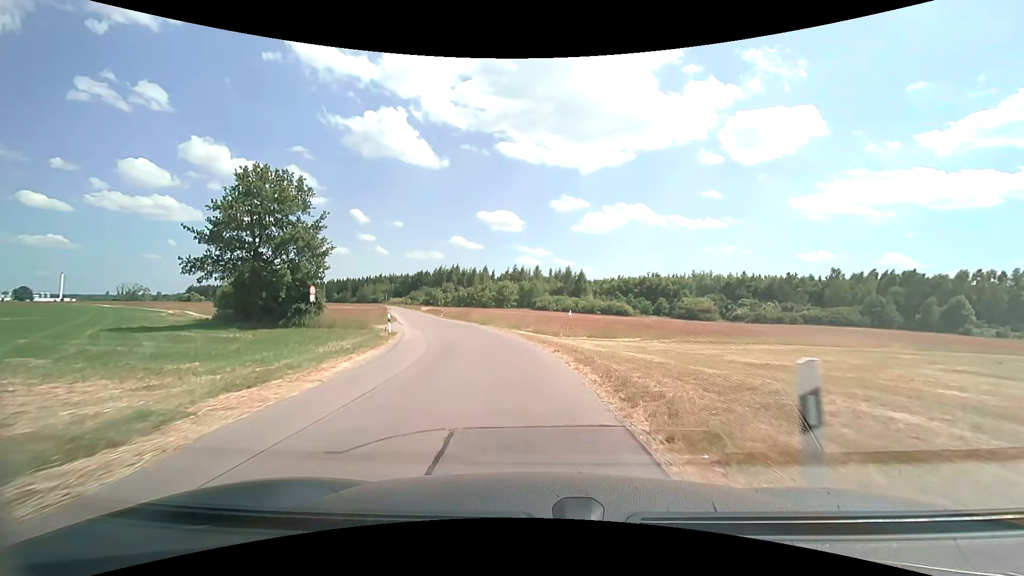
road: unclassified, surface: asphalt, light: Day
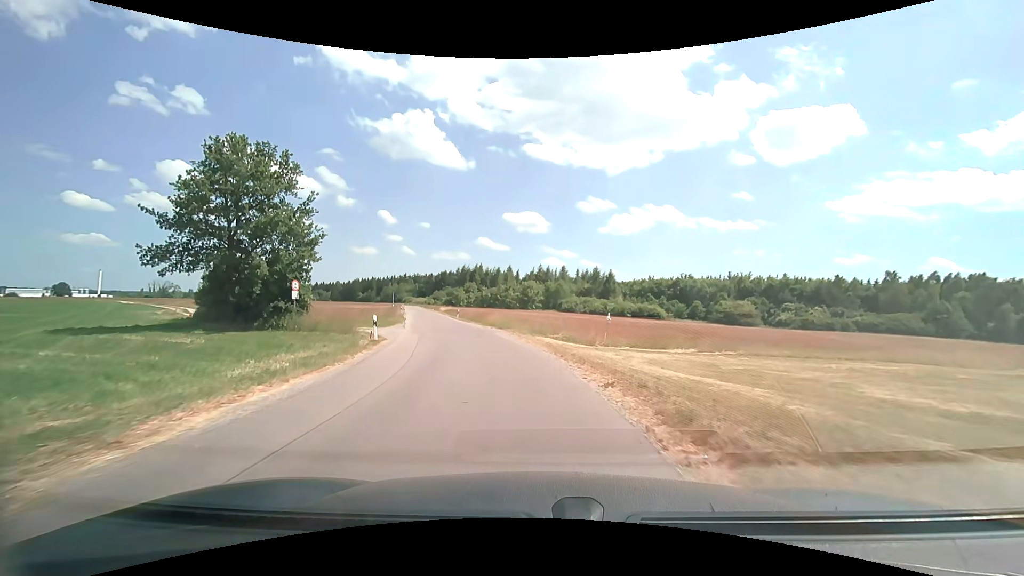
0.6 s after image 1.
(-0.2, +6.5) m; -3°
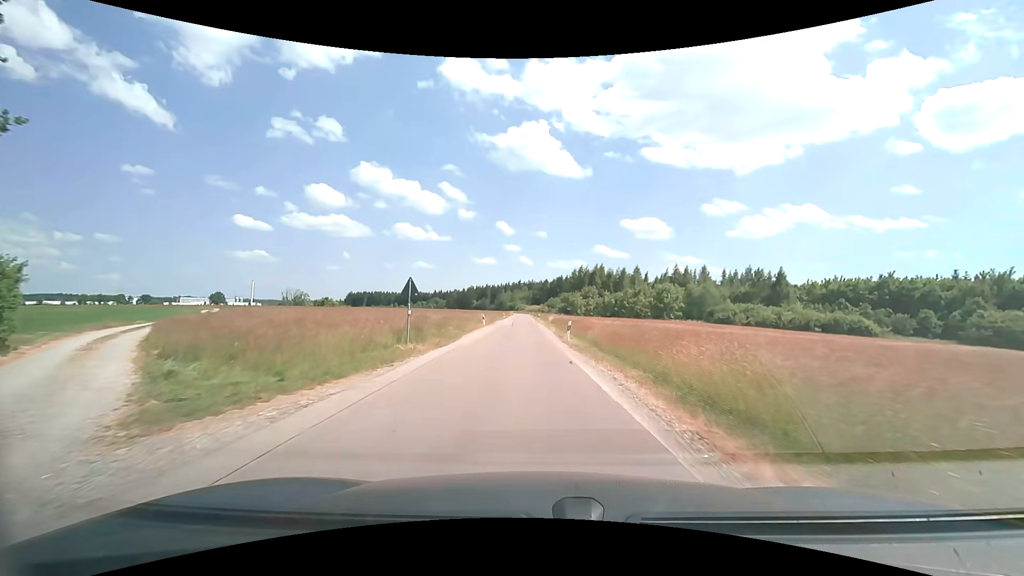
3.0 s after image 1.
(-3.4, +27.1) m; -13°
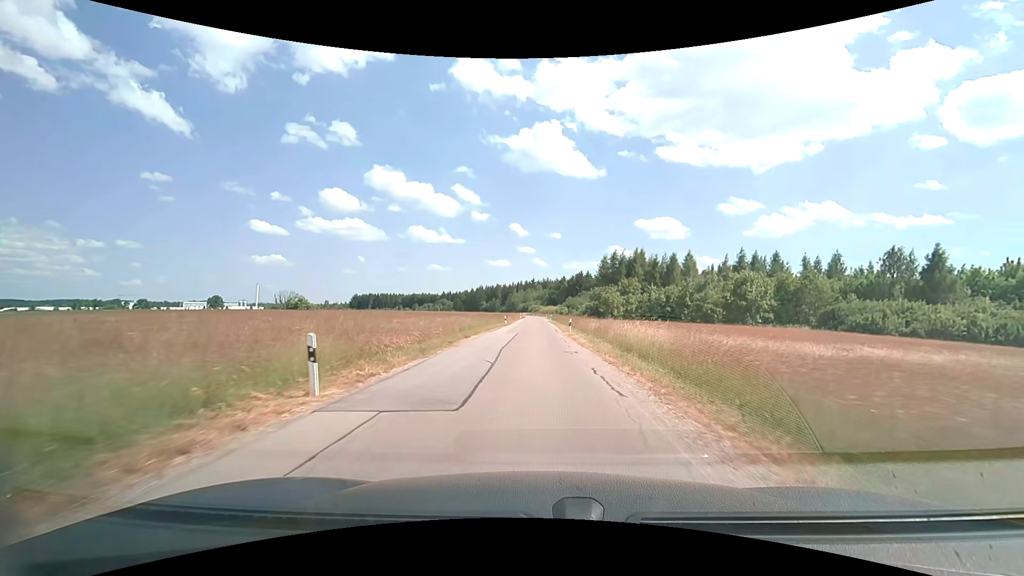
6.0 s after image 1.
(-0.9, +37.7) m; -2°
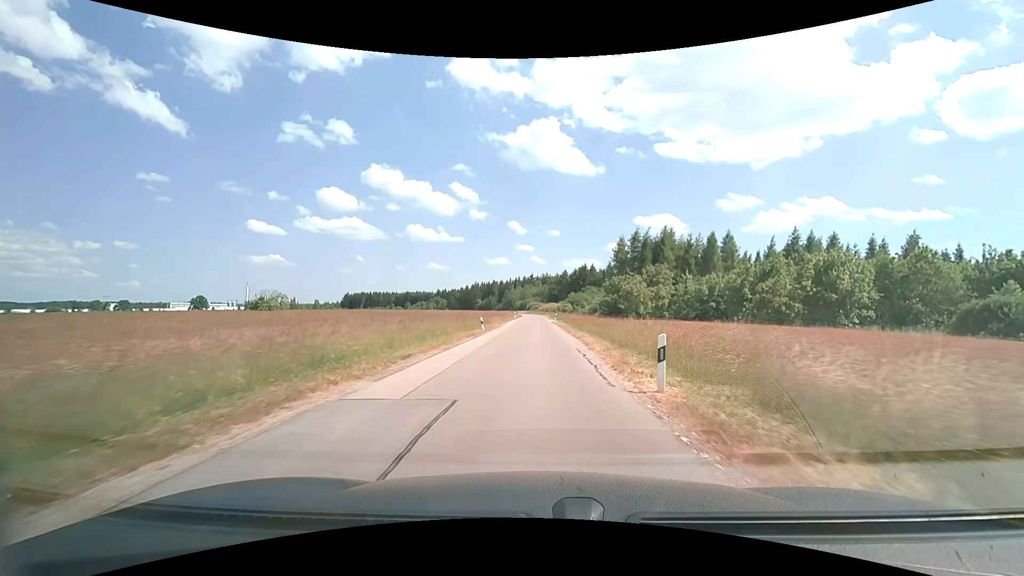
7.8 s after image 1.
(0.0, +24.3) m; 0°
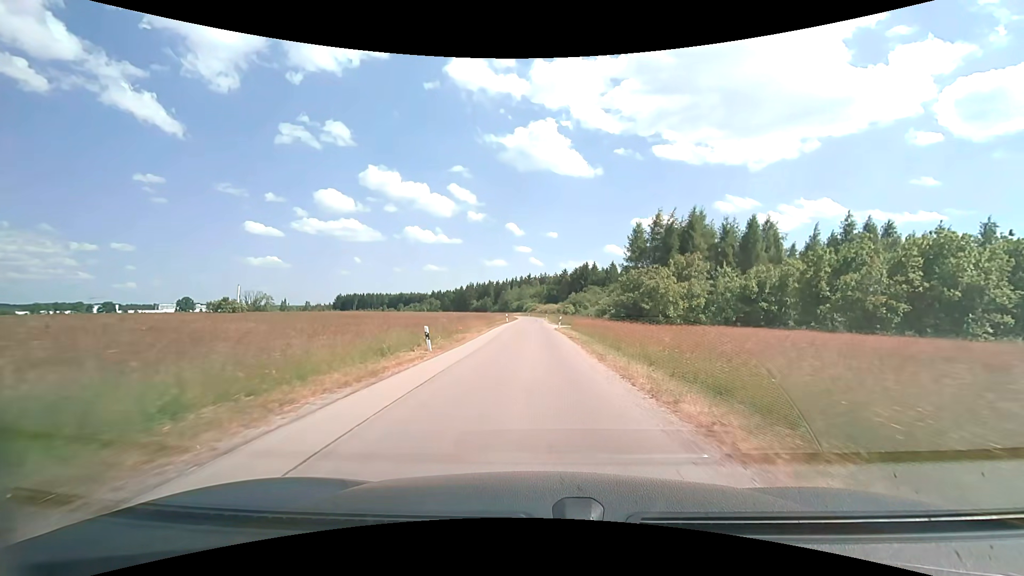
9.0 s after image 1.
(0.0, +16.5) m; 0°
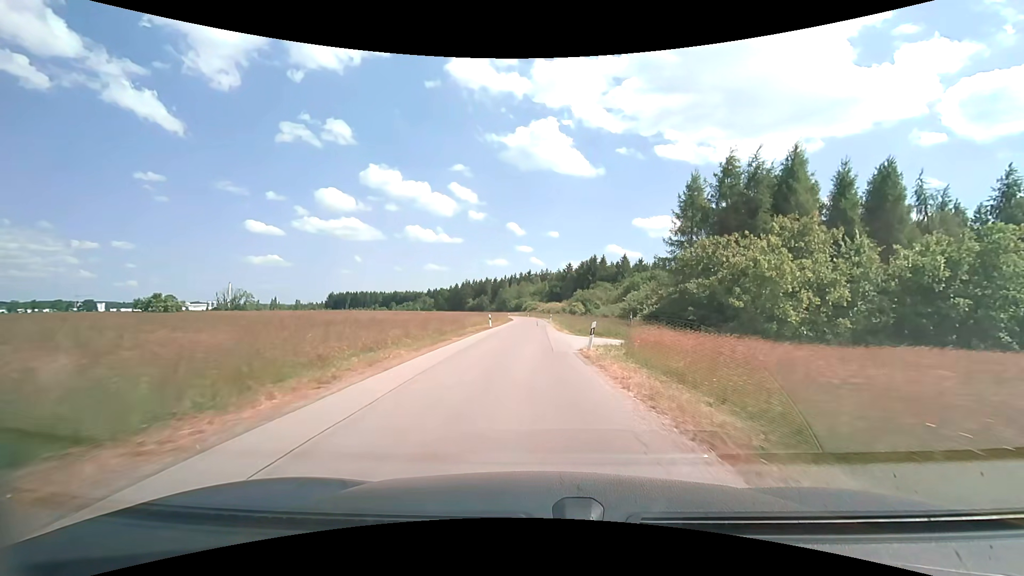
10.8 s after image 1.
(+0.1, +24.9) m; 0°
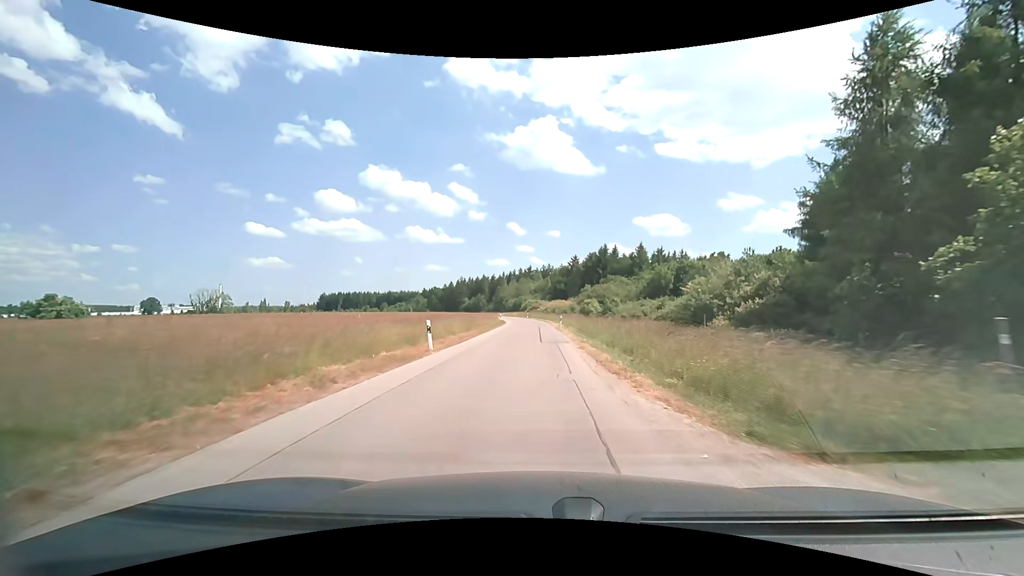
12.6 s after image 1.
(0.0, +25.0) m; 0°
(0, +10) (0, +20) (0, +30) (0, +40) (0, +50) (-1, +60) (-1, +70) (-2, +80) (-3, +90) (-5, +100) m
